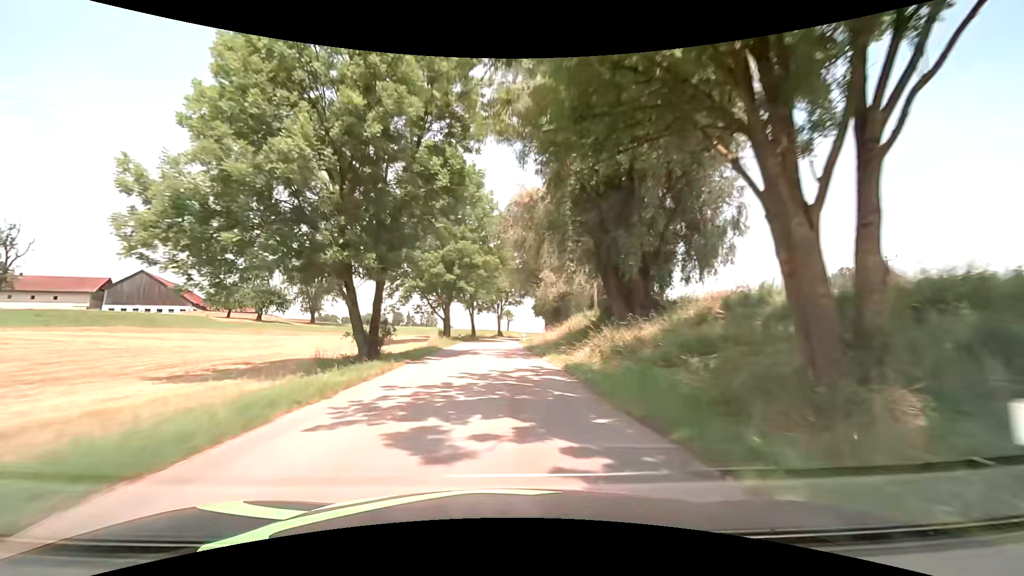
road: tertiary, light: Day
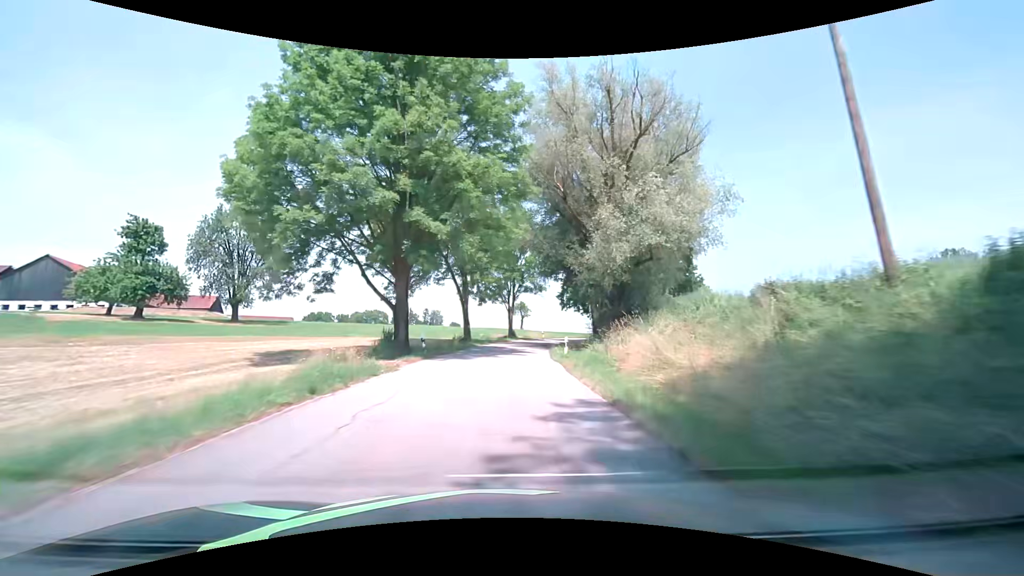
(-0.5, +29.3) m; -1°
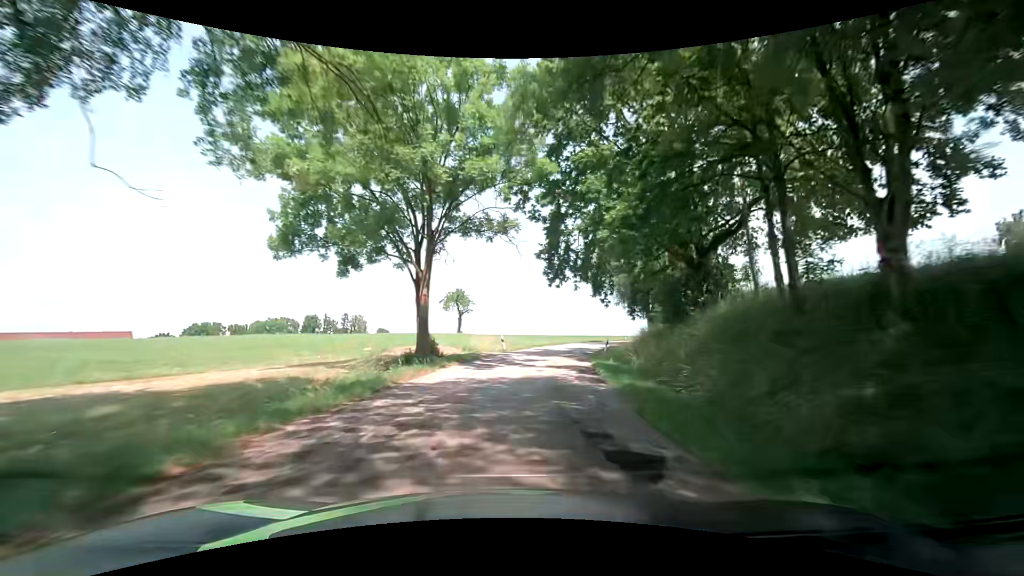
(+1.1, +39.4) m; +6°
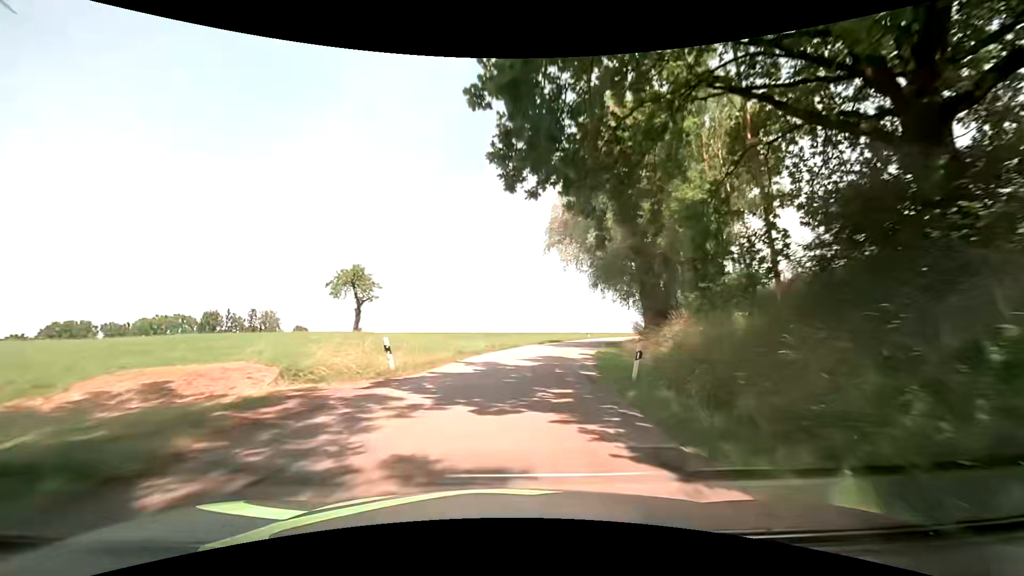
(+1.3, +20.0) m; +8°
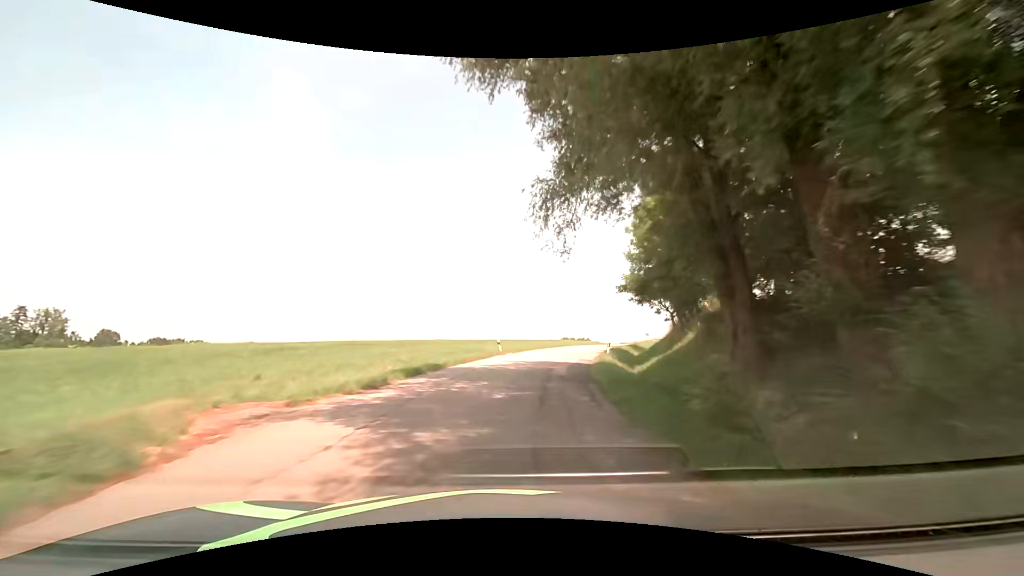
(+3.0, +30.2) m; +12°
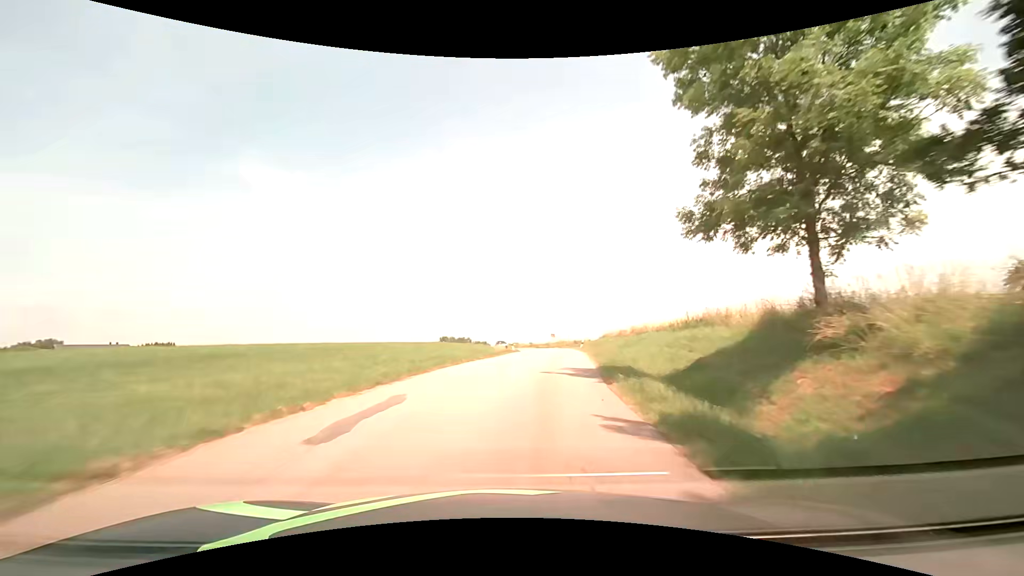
(+3.4, +30.6) m; +13°
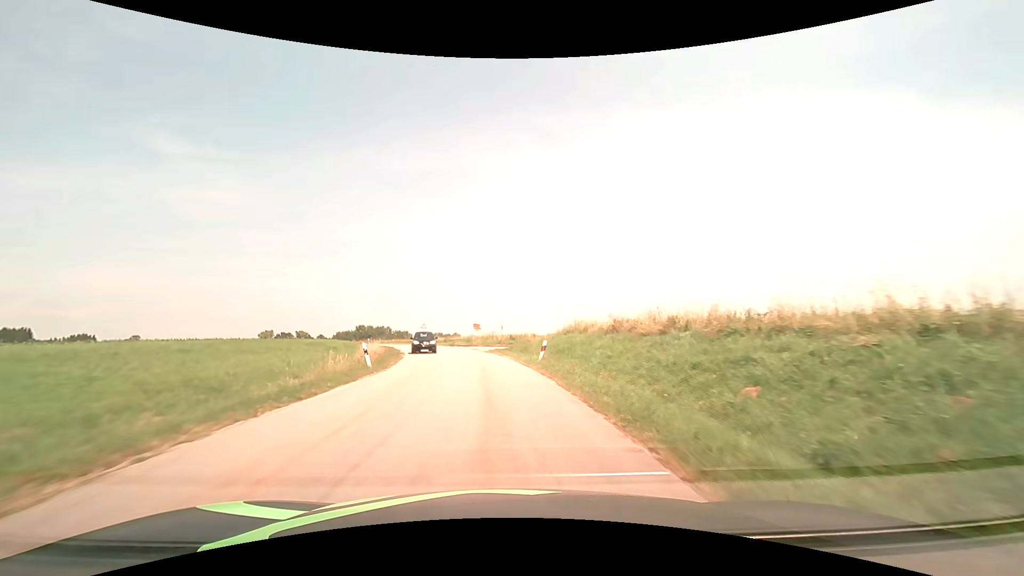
(+3.3, +30.8) m; +9°
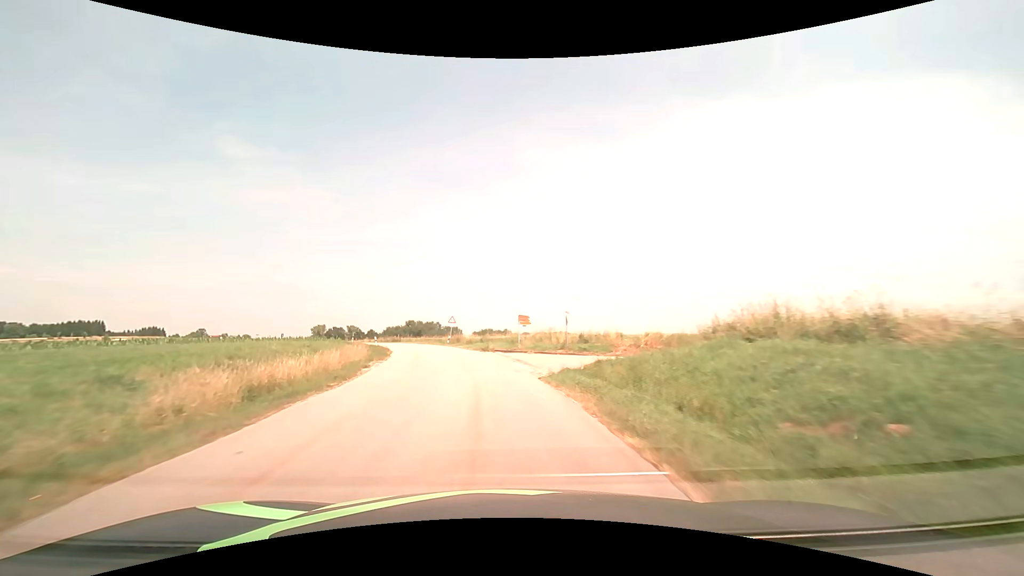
(-0.8, +20.8) m; -6°
(0, +10) (-1, +20) (-3, +30) (-5, +40) (-8, +49) (-11, +59) (-15, +68) (-19, +77) (-24, +85) (-30, +94) m
